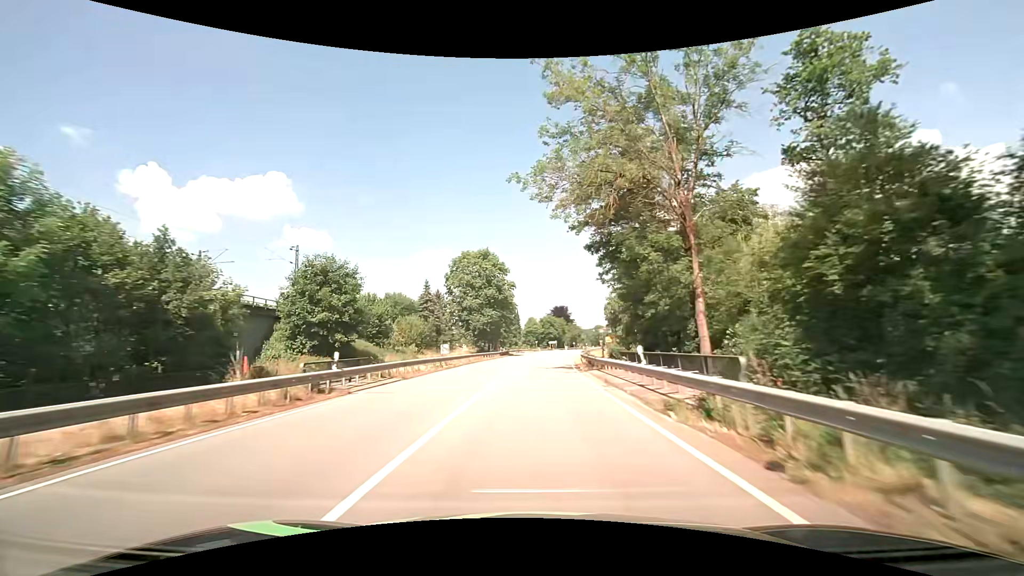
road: primary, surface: asphalt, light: Day
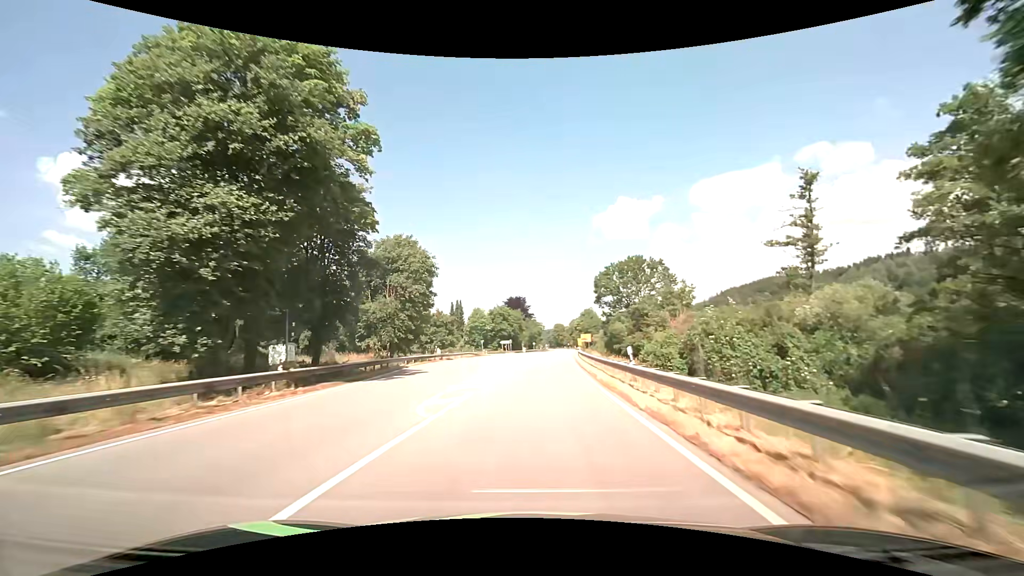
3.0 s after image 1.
(+2.1, +51.7) m; +5°
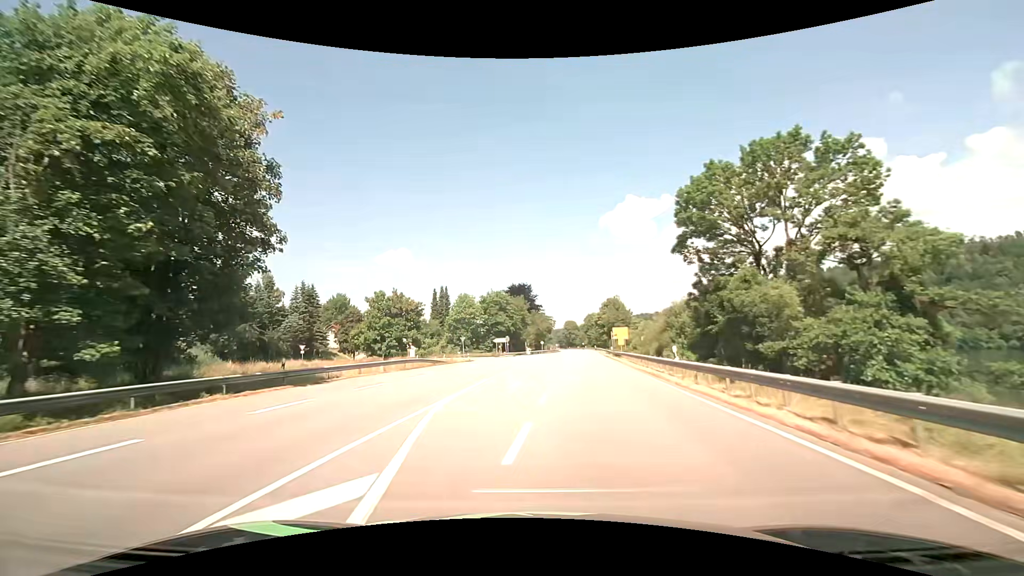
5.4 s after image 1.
(+0.4, +38.9) m; -1°
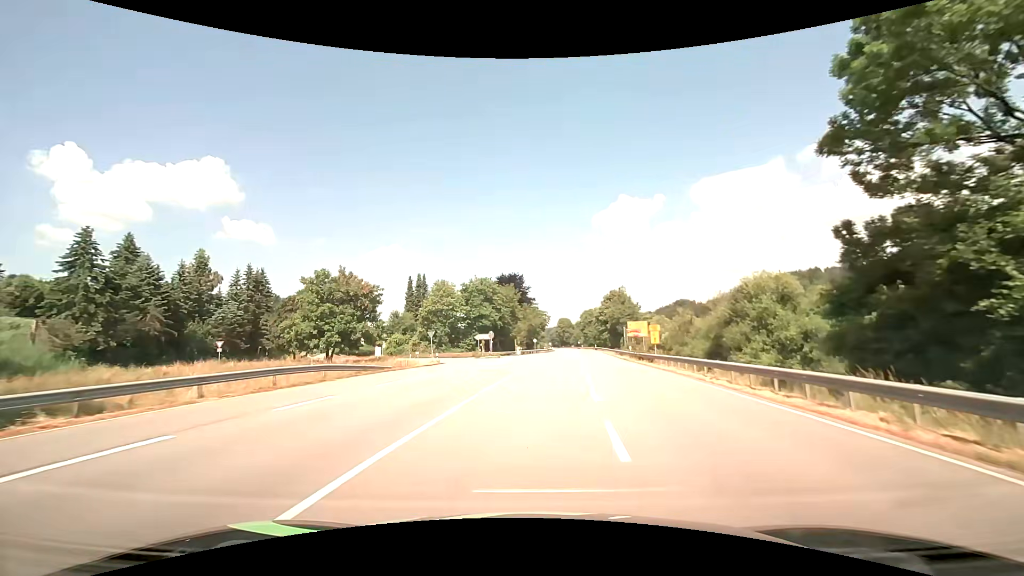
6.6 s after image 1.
(0.0, +17.8) m; +1°
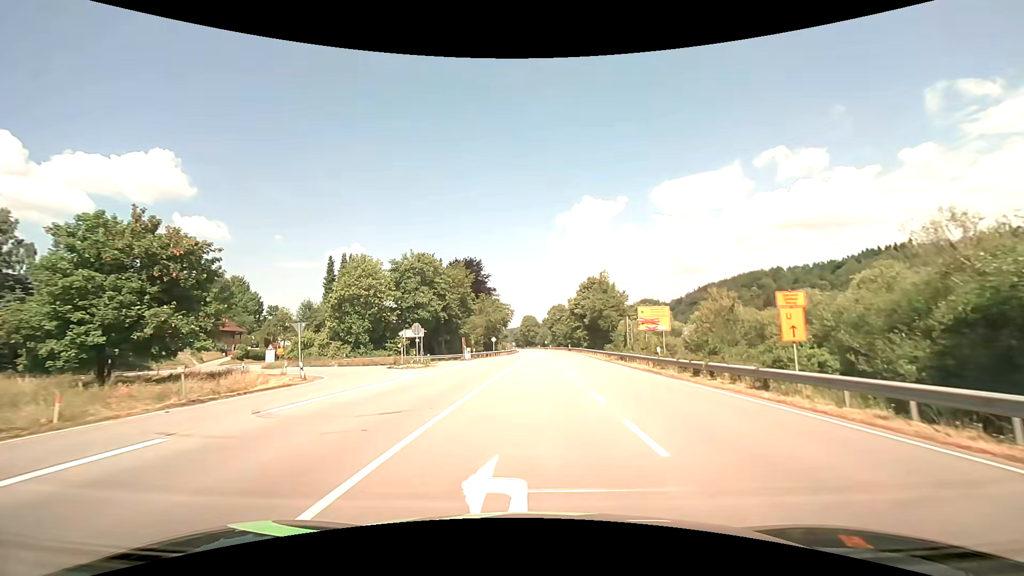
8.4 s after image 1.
(+0.9, +23.6) m; +4°
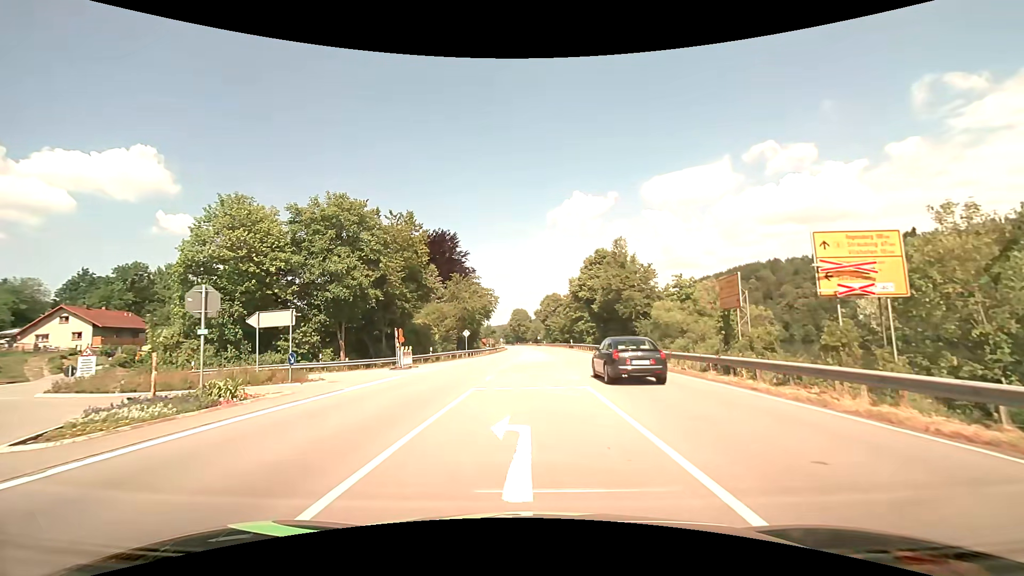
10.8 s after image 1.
(+0.2, +23.5) m; +1°
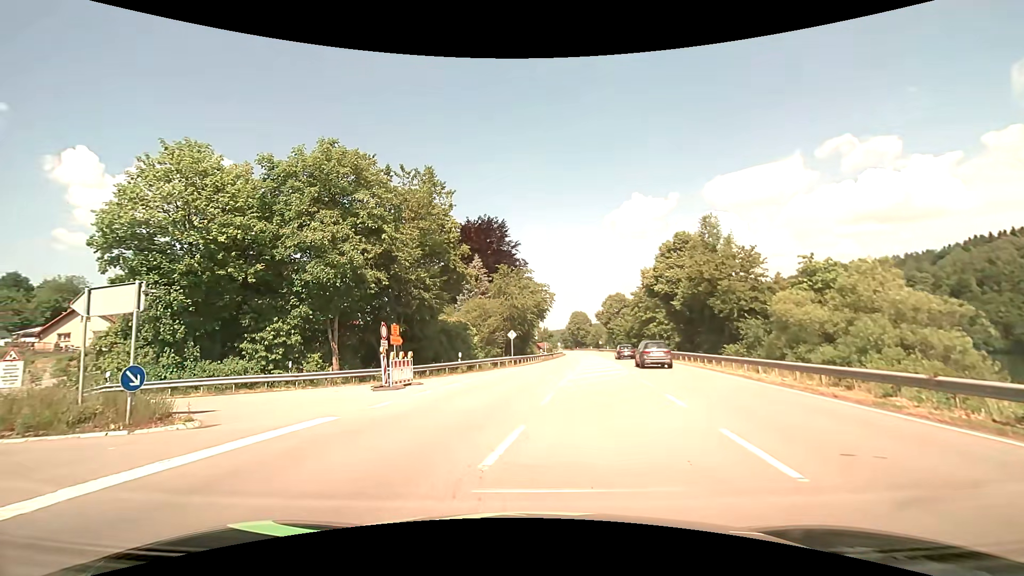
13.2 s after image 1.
(-0.2, +11.8) m; -6°
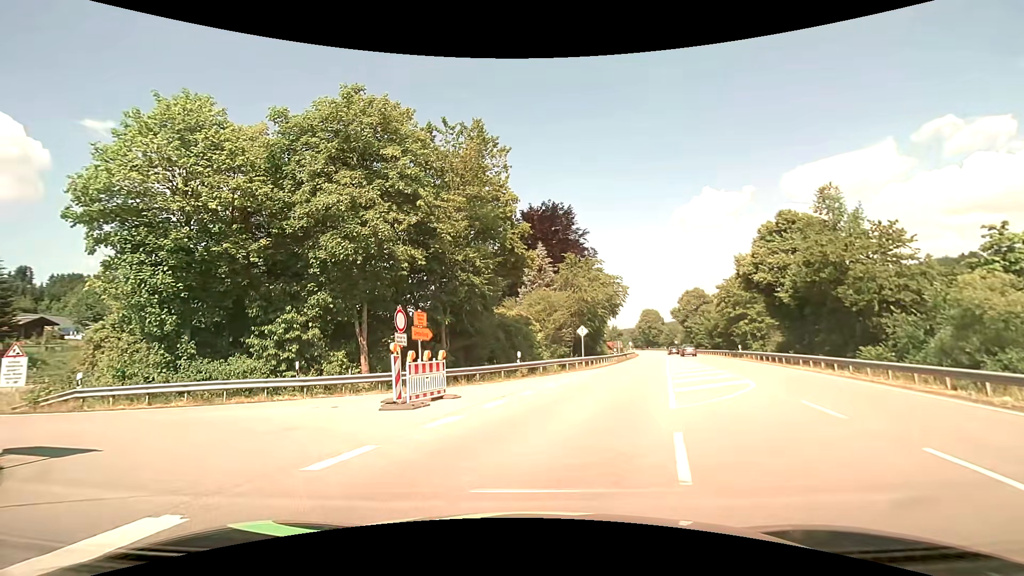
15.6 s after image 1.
(-0.3, +6.5) m; -7°
(-3, +9) (-11, +15) (-21, +18) (-29, +23) (-33, +32) (-35, +42) (-35, +52) (-33, +62) (-29, +71) (-23, +79) m
